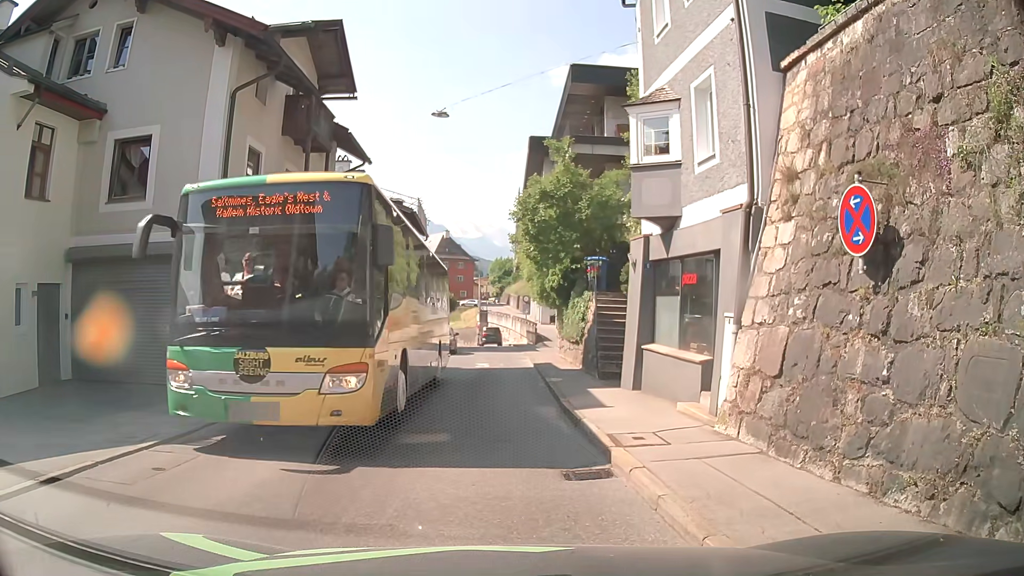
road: tertiary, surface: asphalt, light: Day
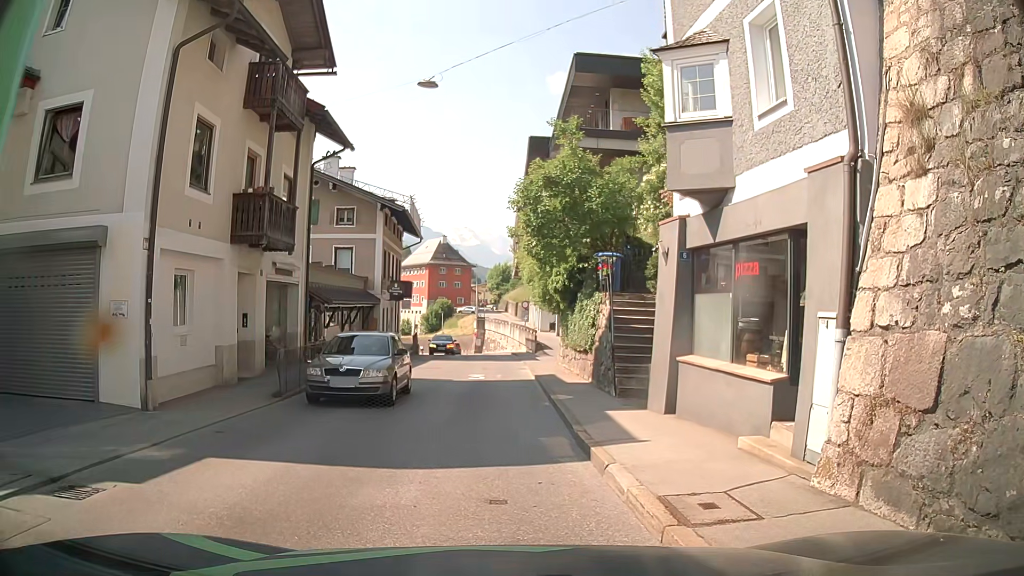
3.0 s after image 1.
(0.0, +2.9) m; +2°
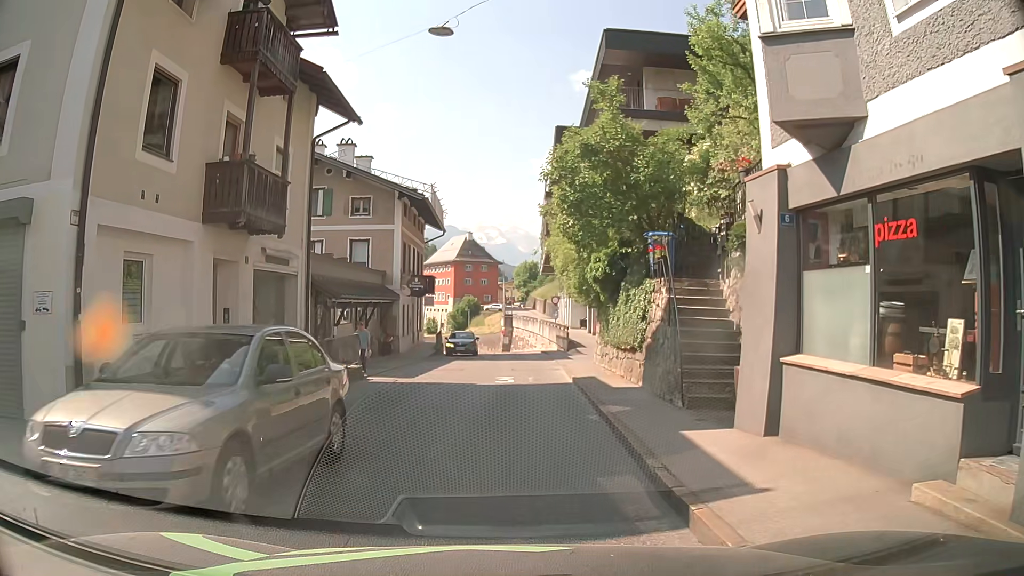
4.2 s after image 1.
(-0.1, +3.1) m; 0°
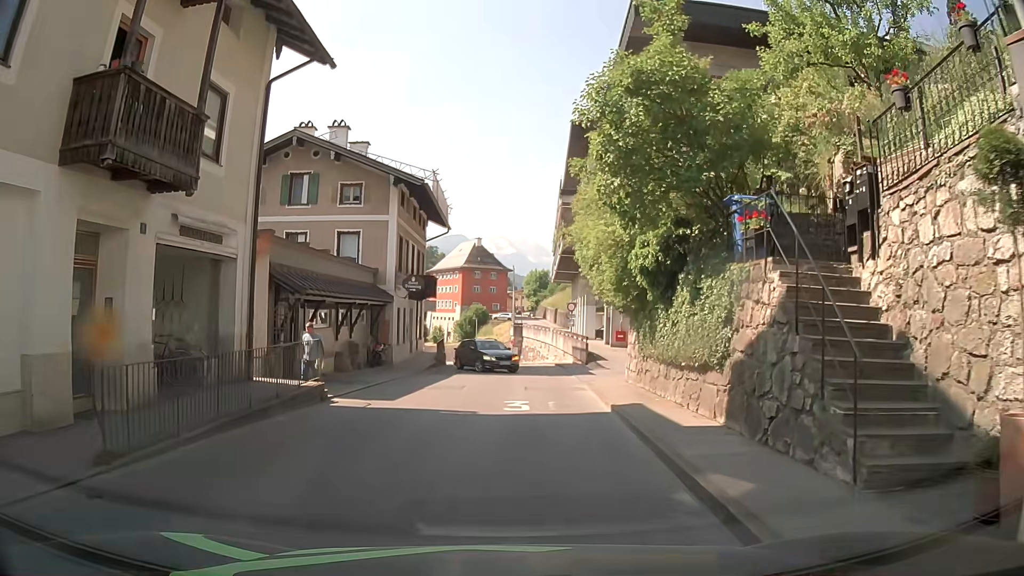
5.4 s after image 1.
(-0.2, +5.3) m; -3°
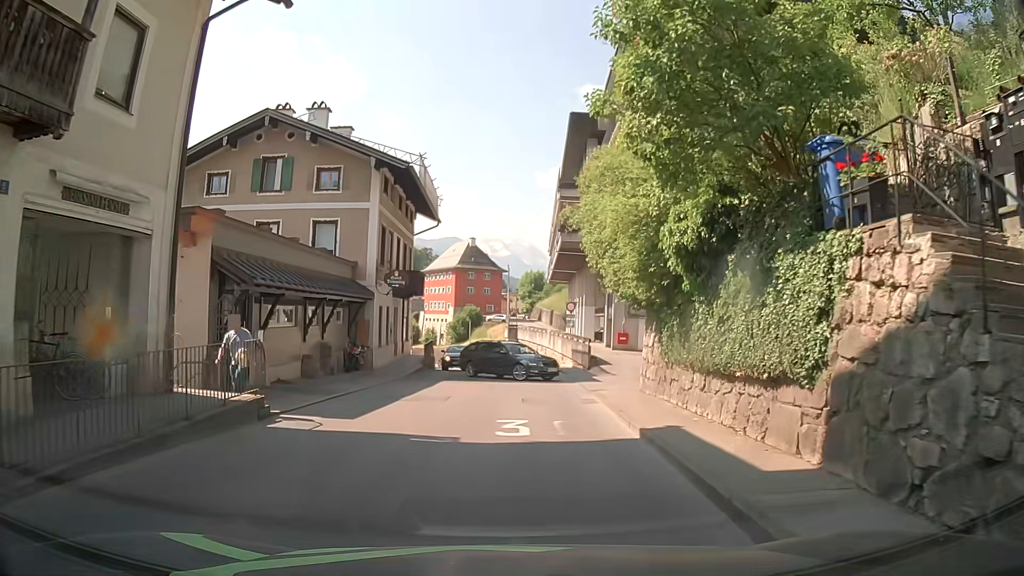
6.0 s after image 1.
(+0.1, +3.4) m; +2°
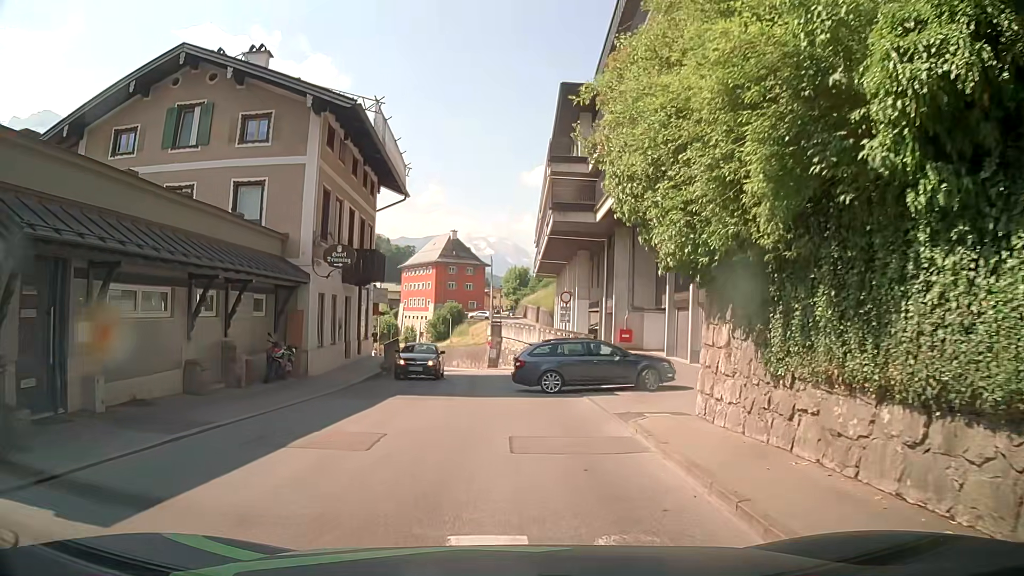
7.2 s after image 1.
(+0.2, +7.1) m; +2°
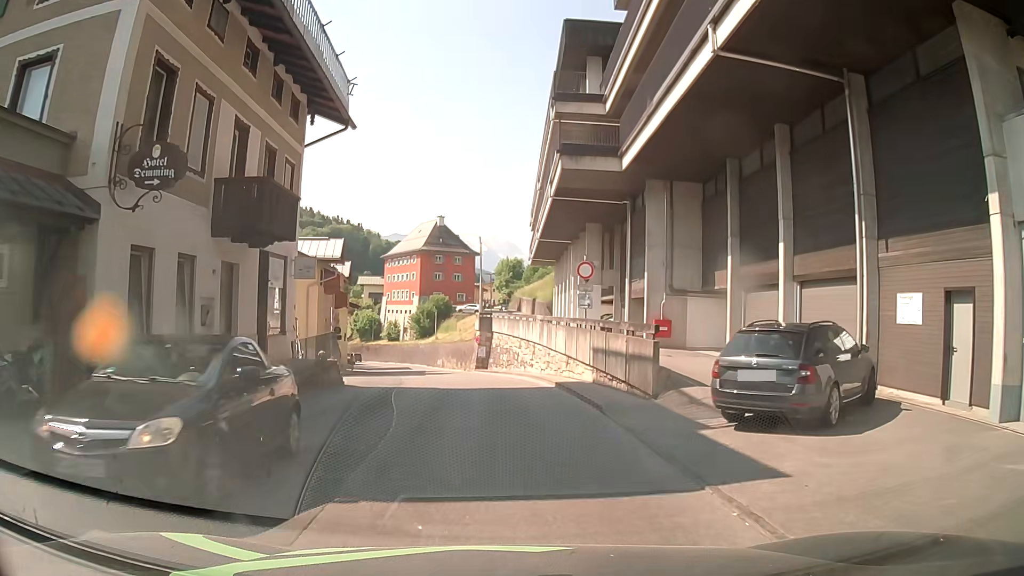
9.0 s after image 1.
(0.0, +11.3) m; 0°
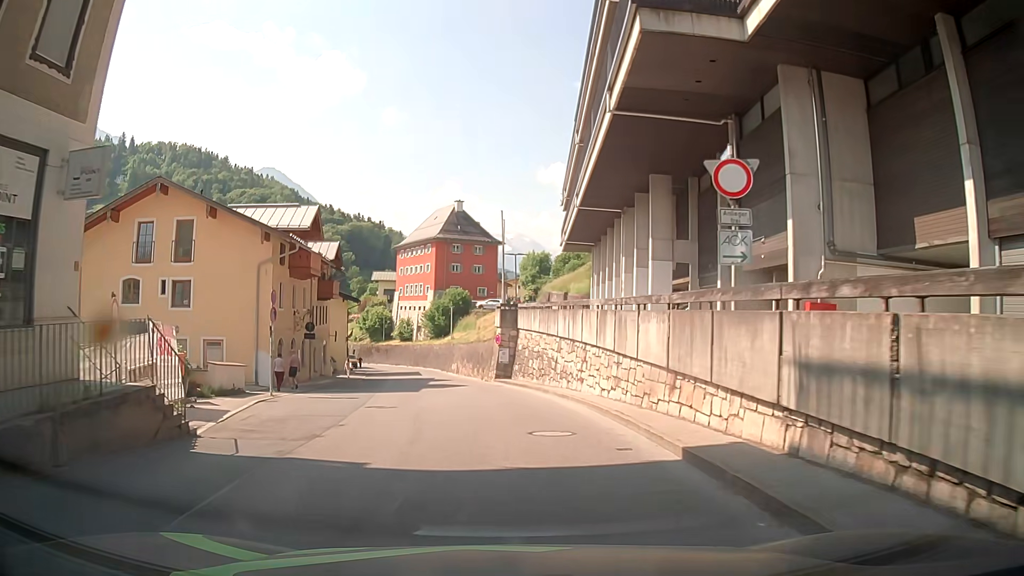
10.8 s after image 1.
(0.0, +13.3) m; +1°
(0, +10) (-1, +20) (-3, +30) (-5, +40) (-6, +50) (-8, +59) (-10, +69) (-12, +79) (-16, +88) (-20, +97) m
